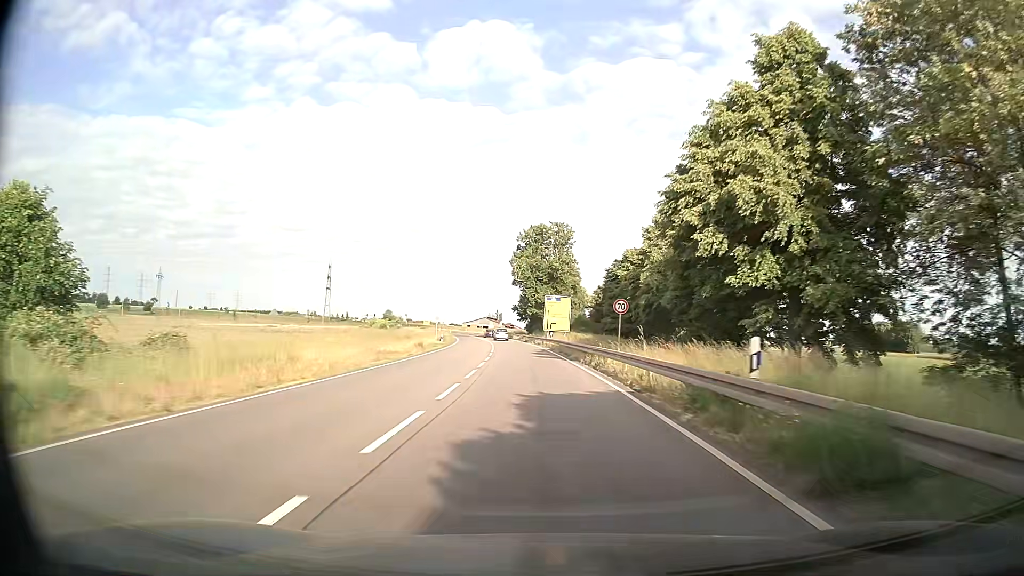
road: primary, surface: asphalt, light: Day
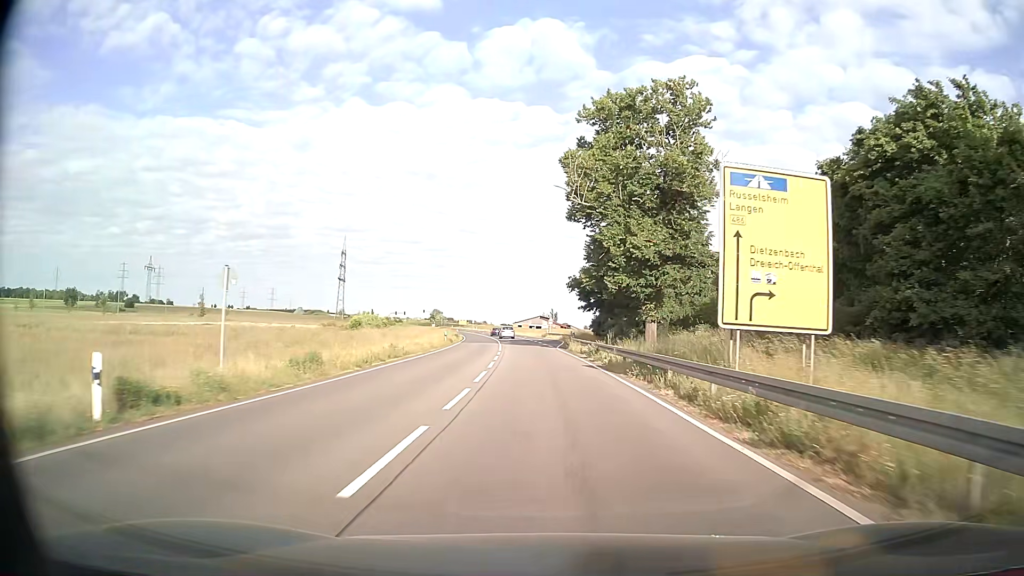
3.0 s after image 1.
(-2.4, +56.2) m; -5°
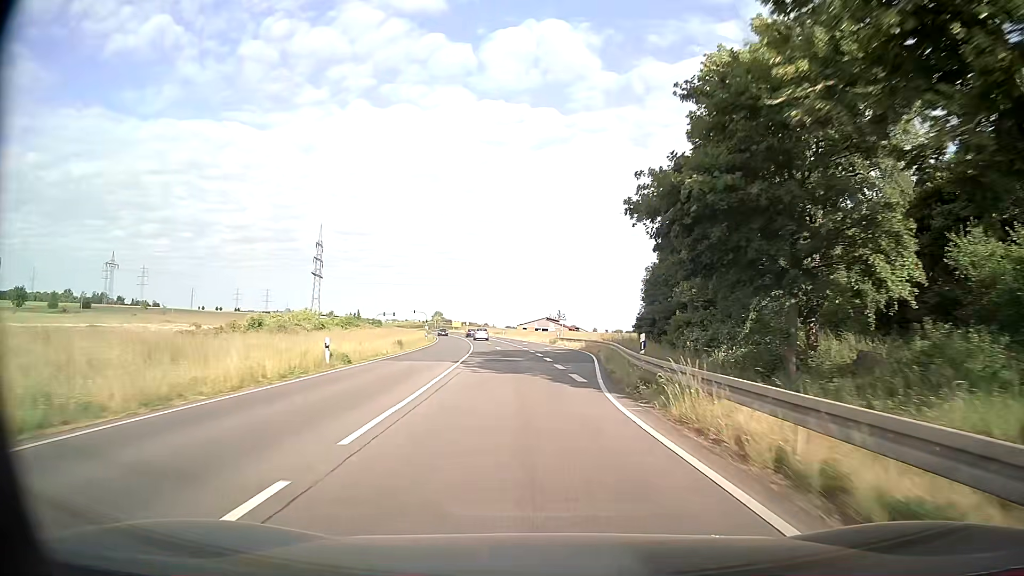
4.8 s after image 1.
(-0.2, +33.6) m; -1°
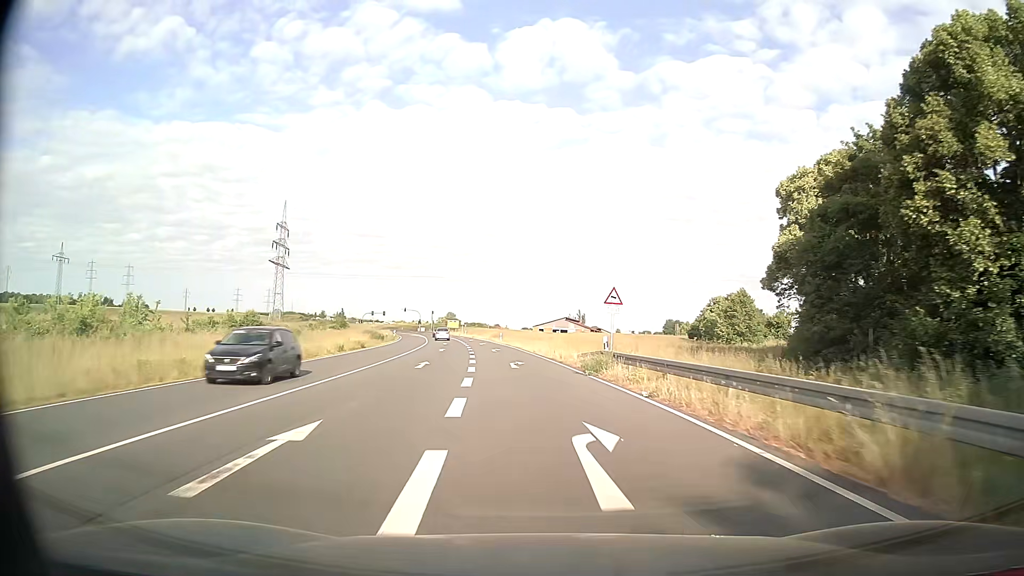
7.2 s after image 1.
(+0.3, +43.3) m; -1°
(0, +10) (-1, +20) (-1, +30) (-2, +40) (-4, +50) (-5, +60) (-7, +70) (-8, +80) (-10, +89) (-11, +99) m
